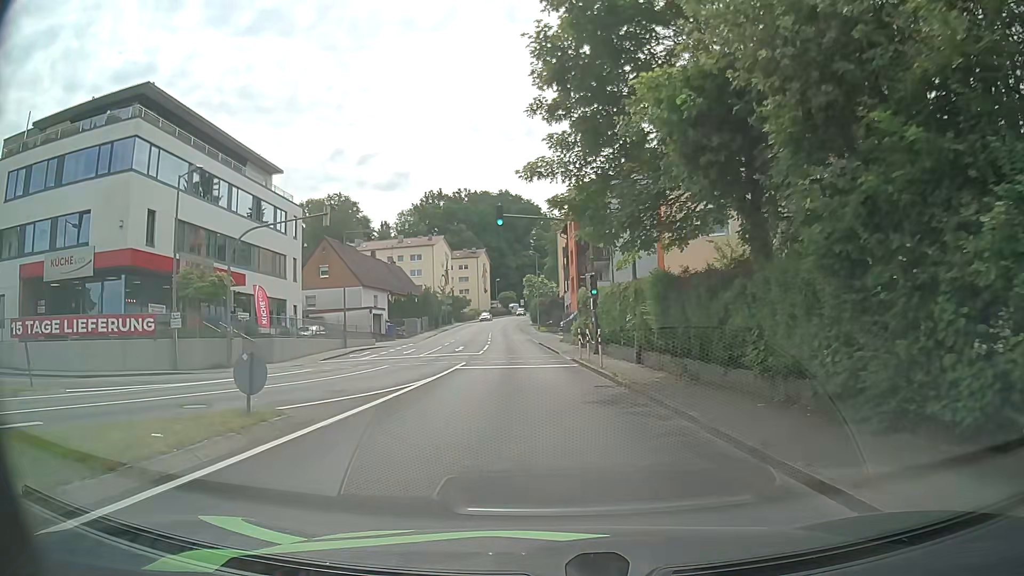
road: tertiary_link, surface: asphalt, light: Day
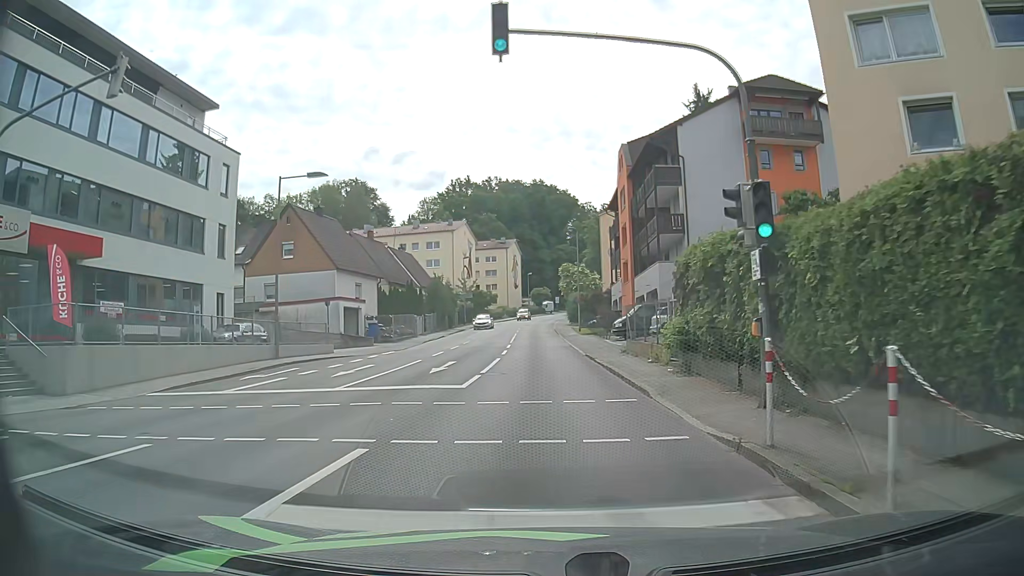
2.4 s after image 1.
(-0.5, +17.4) m; -3°
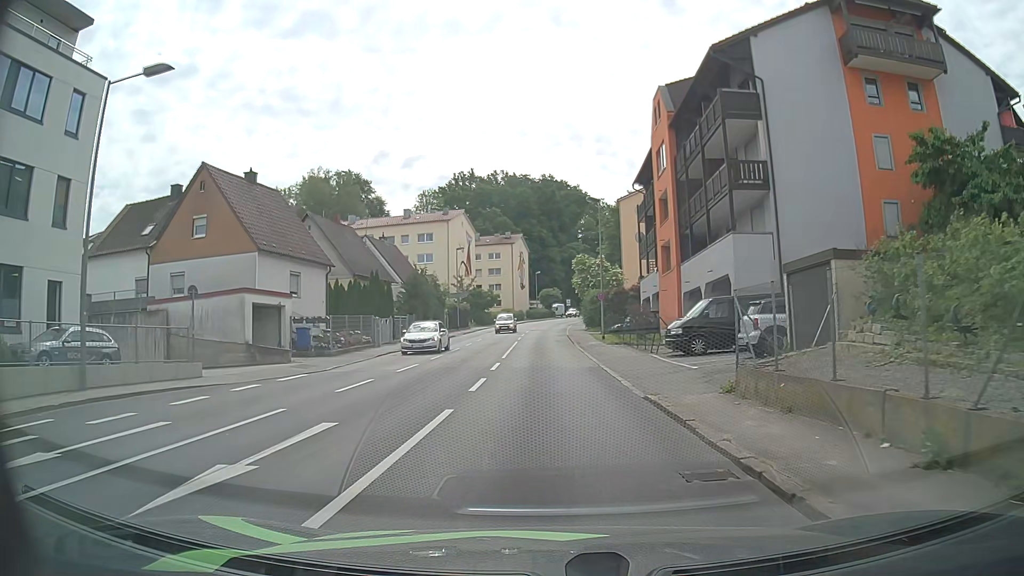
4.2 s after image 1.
(0.0, +14.1) m; -1°
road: tertiary
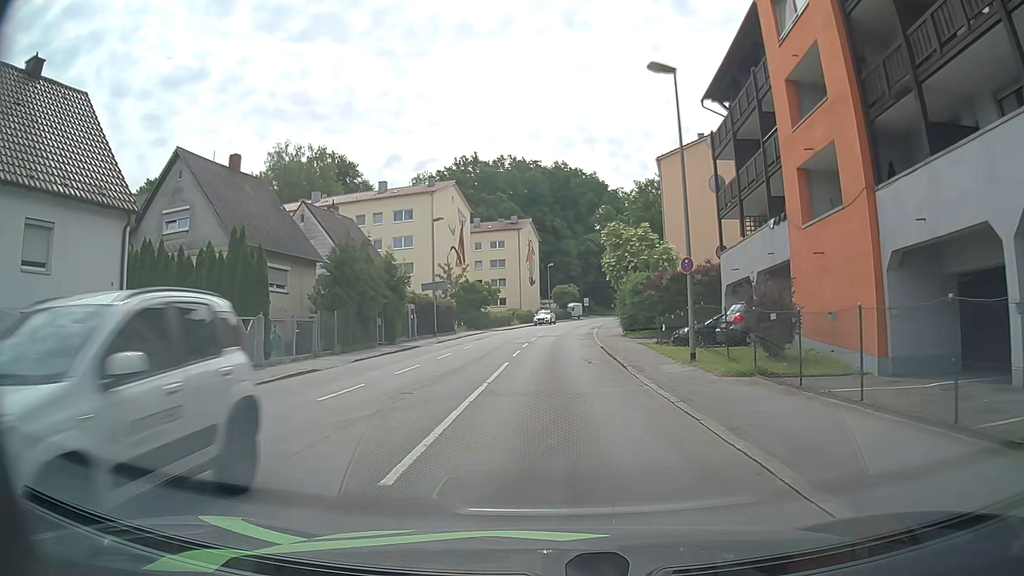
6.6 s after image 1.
(-0.2, +20.5) m; -2°
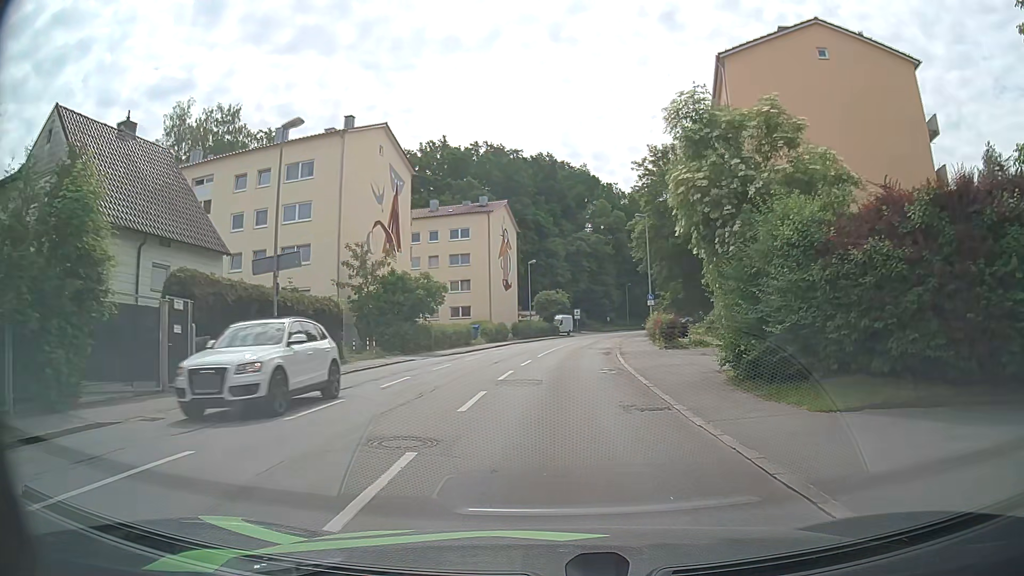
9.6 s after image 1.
(+0.3, +25.6) m; +2°
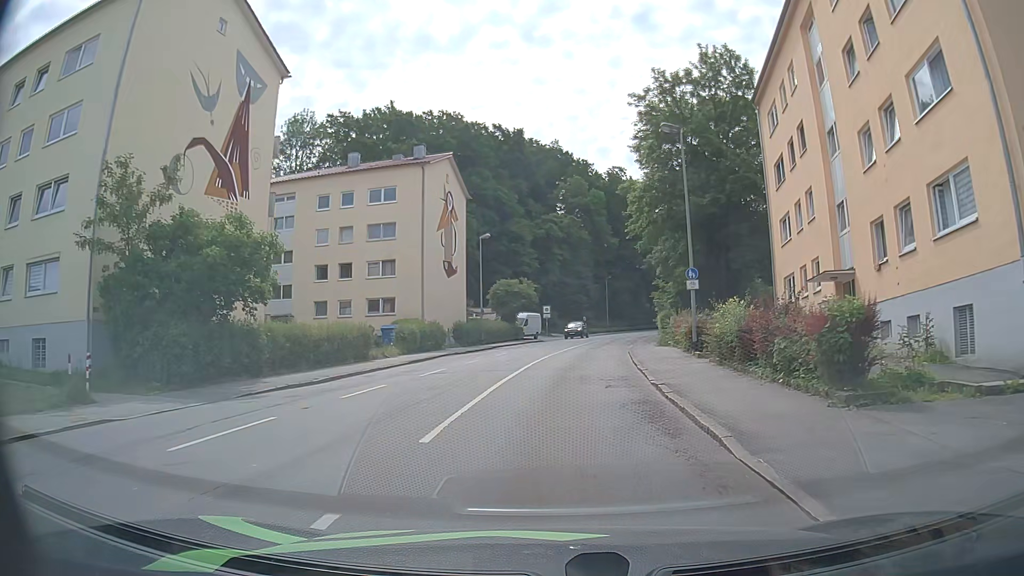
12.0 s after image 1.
(+0.5, +21.0) m; +3°
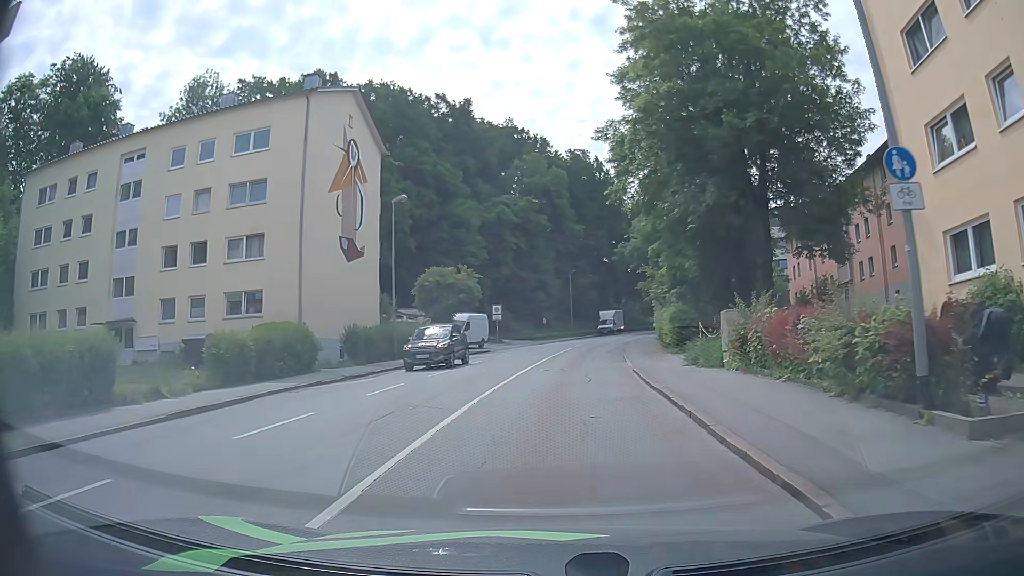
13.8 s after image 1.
(+0.4, +16.6) m; +2°
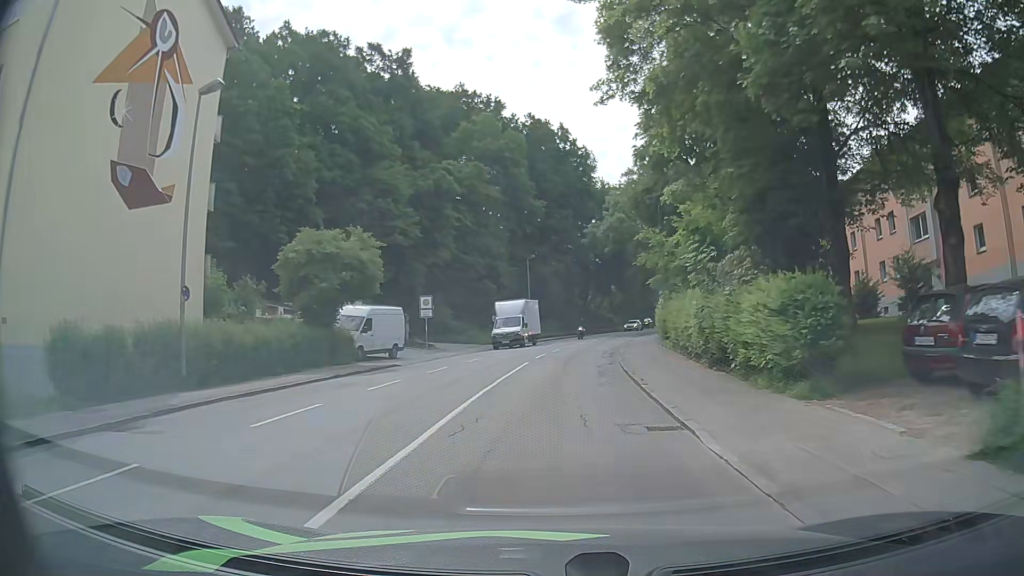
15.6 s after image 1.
(+1.0, +17.3) m; +5°
(0, +10) (+1, +20) (+1, +30) (+3, +40) (+4, +50) (+6, +60) (+8, +69) (+11, +79) (+14, +89) (+17, +98) m
